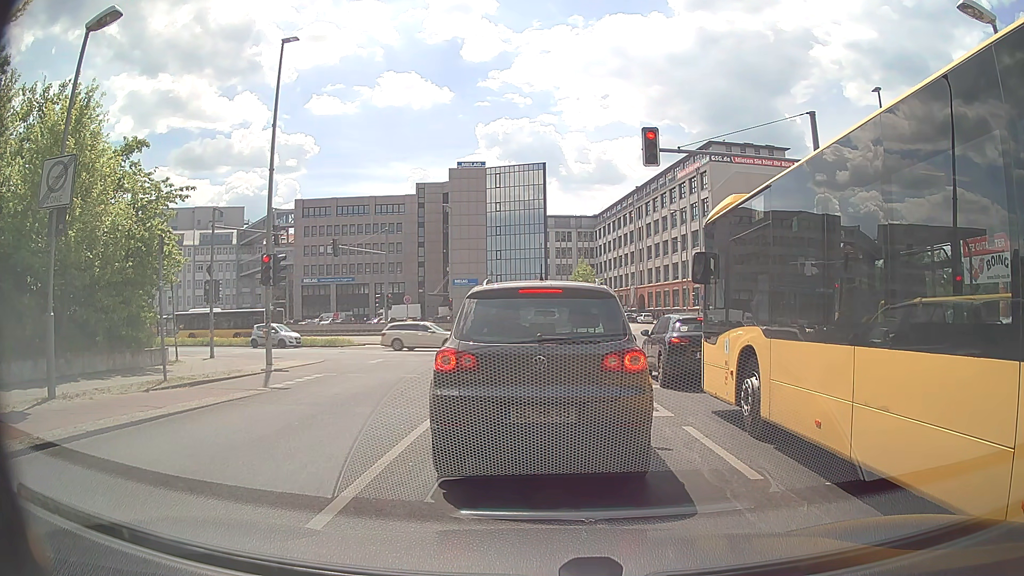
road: unclassified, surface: asphalt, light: Day
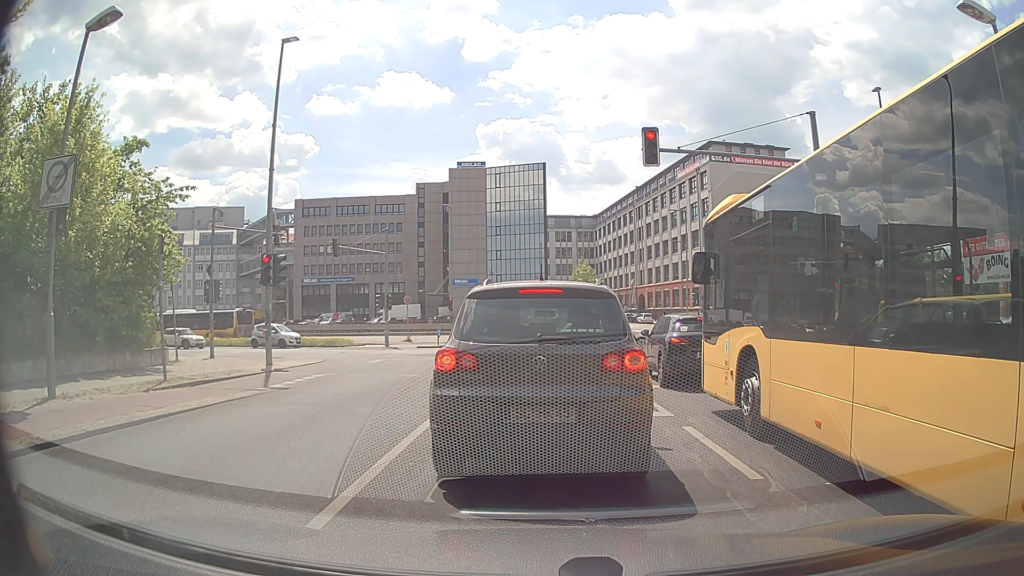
(0.0, 0.0) m; 0°
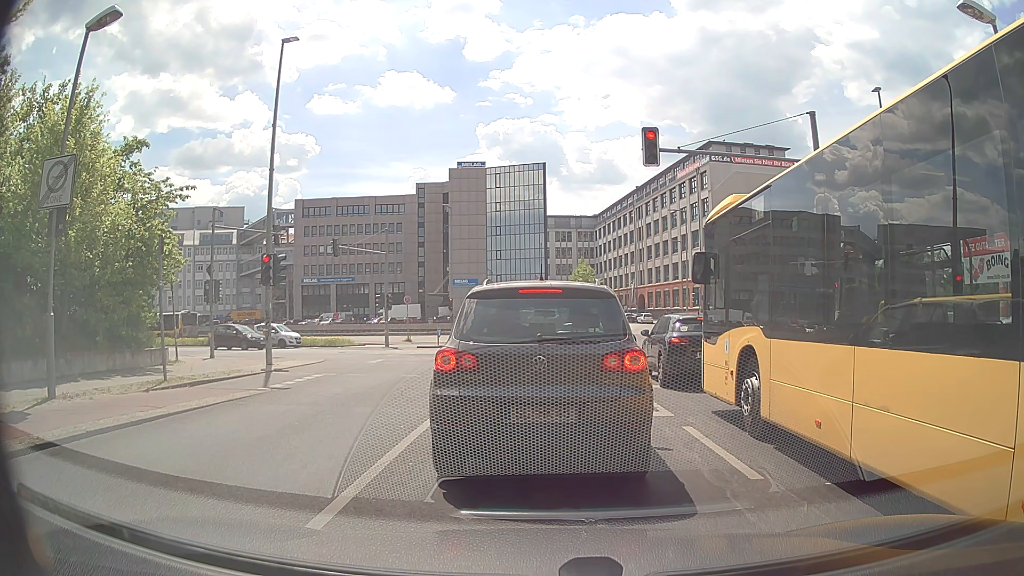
(0.0, 0.0) m; 0°
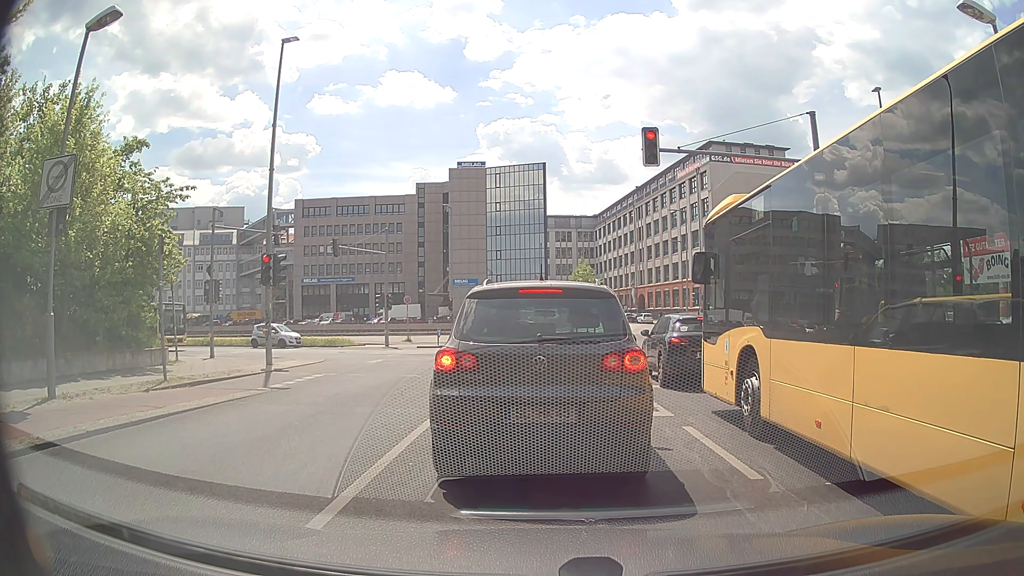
(0.0, 0.0) m; 0°
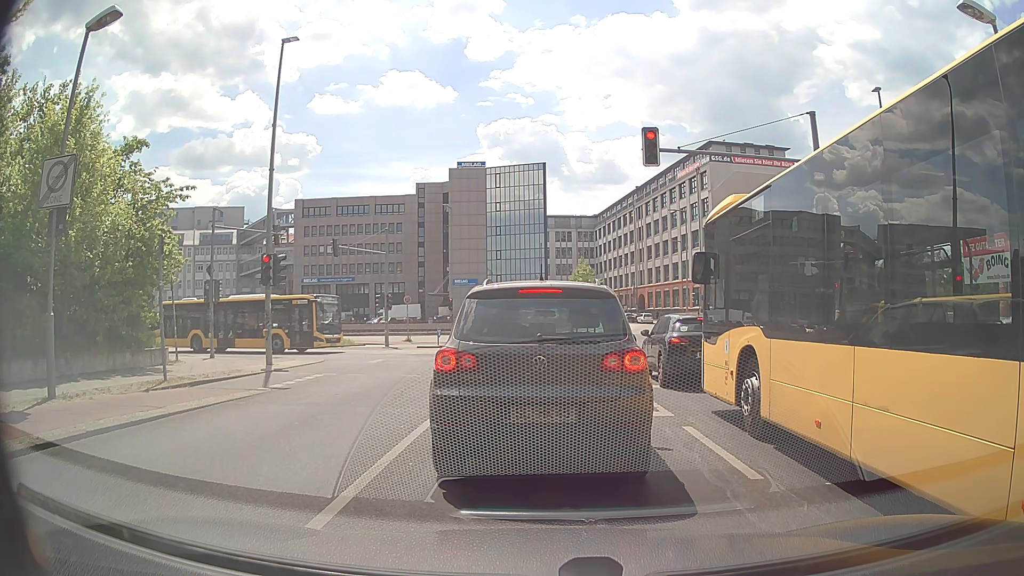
(0.0, 0.0) m; 0°
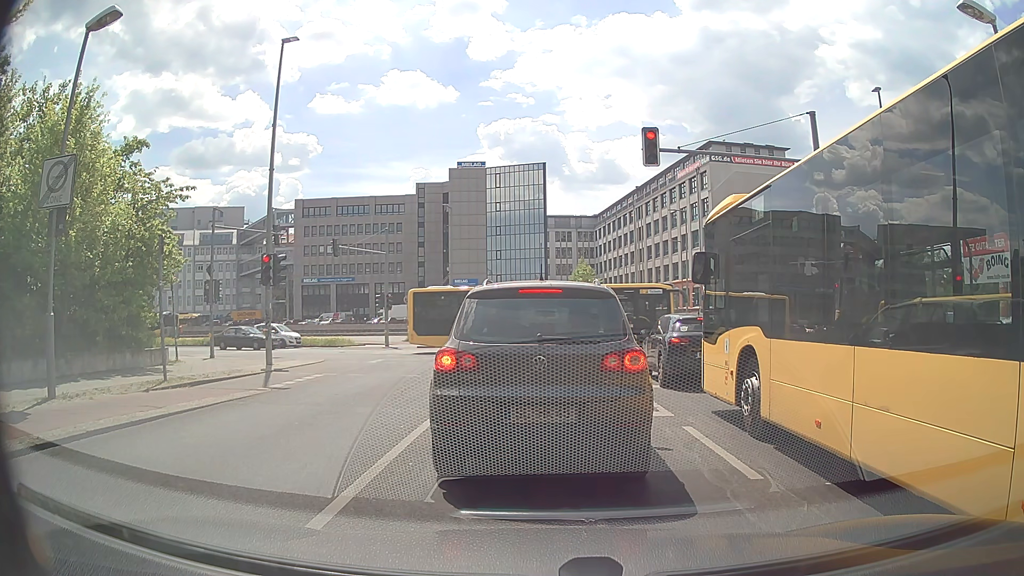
(0.0, 0.0) m; 0°
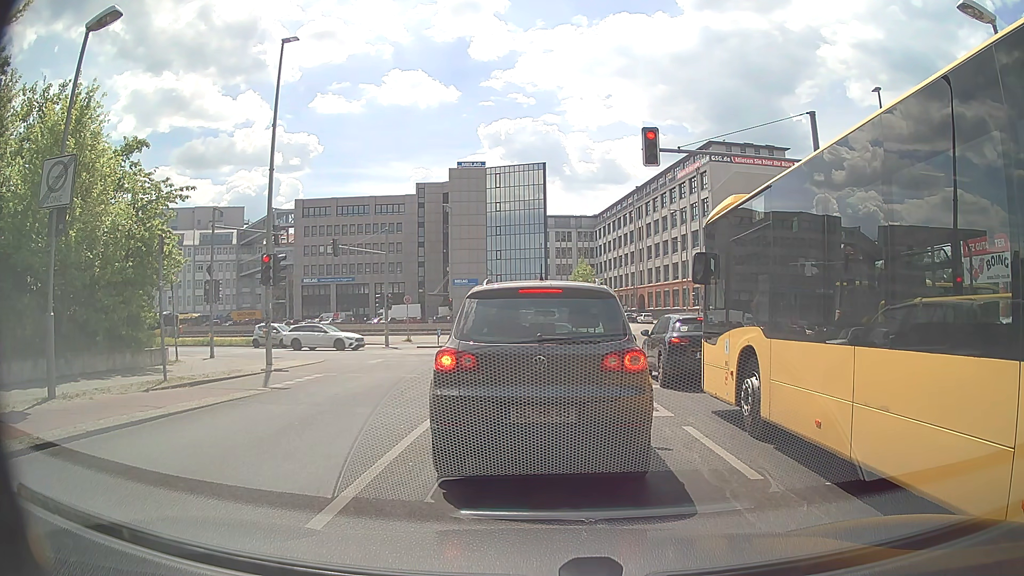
(0.0, 0.0) m; 0°
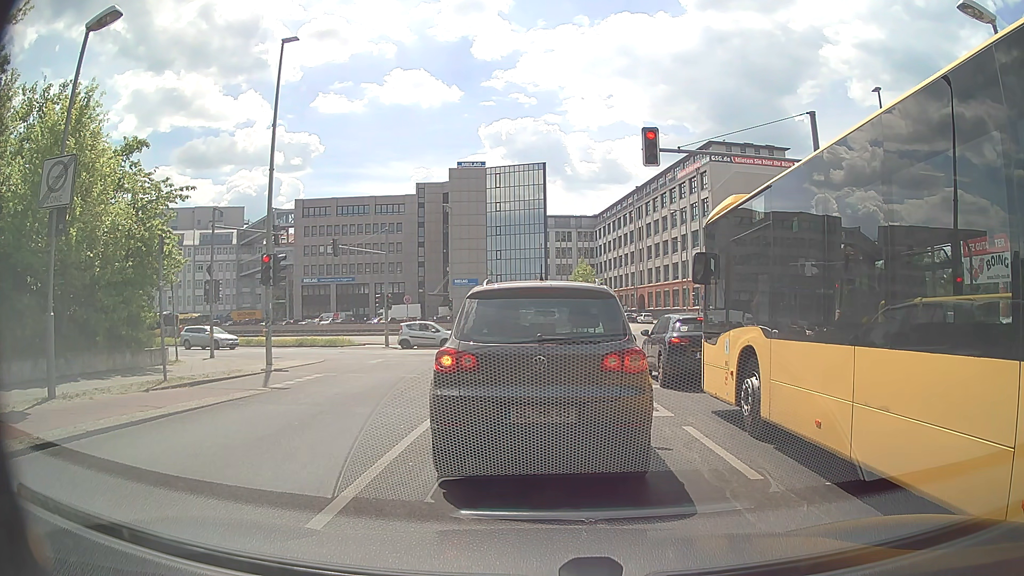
(0.0, 0.0) m; 0°
(0, +10) (-1, +20) (0, +30) (-1, +40) (-8, +47) (-17, +51) (-27, +53) (-37, +56) (-46, +58) (-56, +61) m
